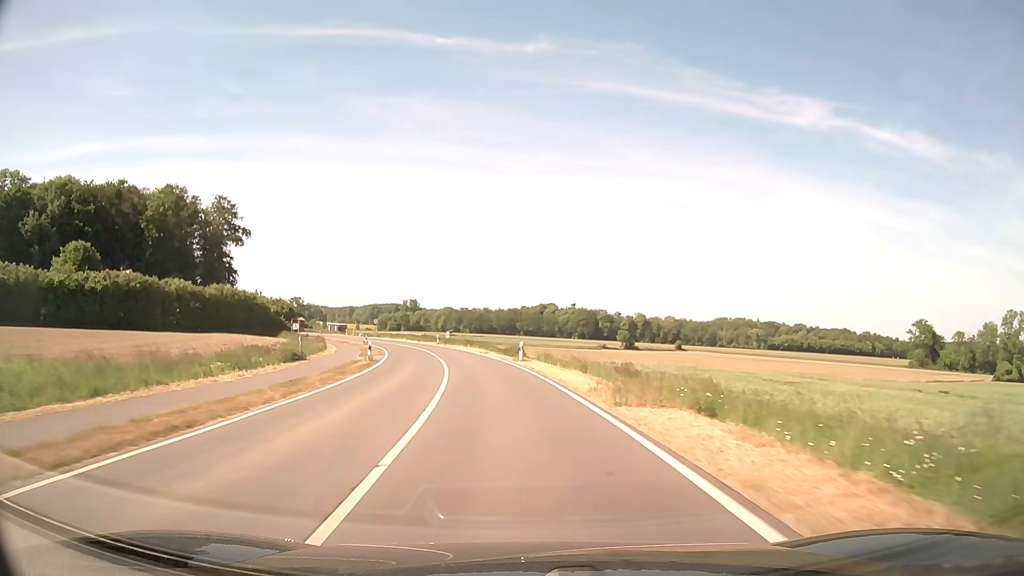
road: secondary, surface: asphalt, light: Day
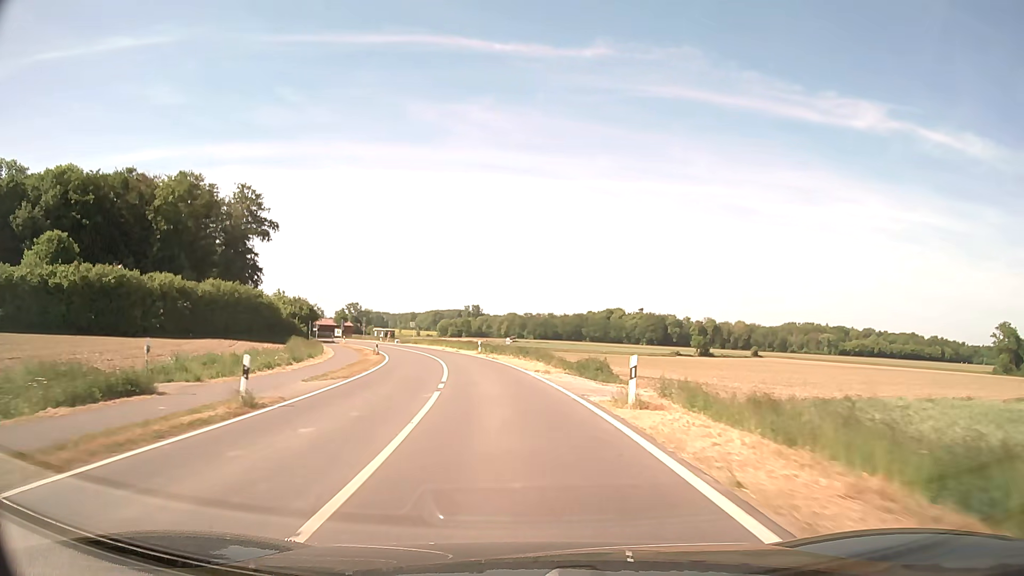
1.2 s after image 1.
(-1.0, +21.4) m; -5°
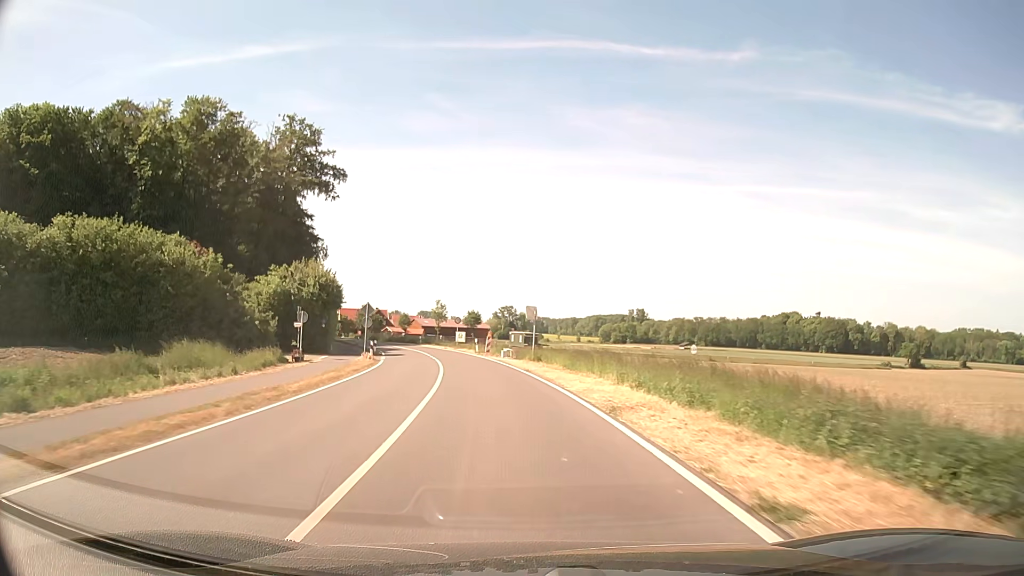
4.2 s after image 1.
(-6.4, +53.1) m; -14°
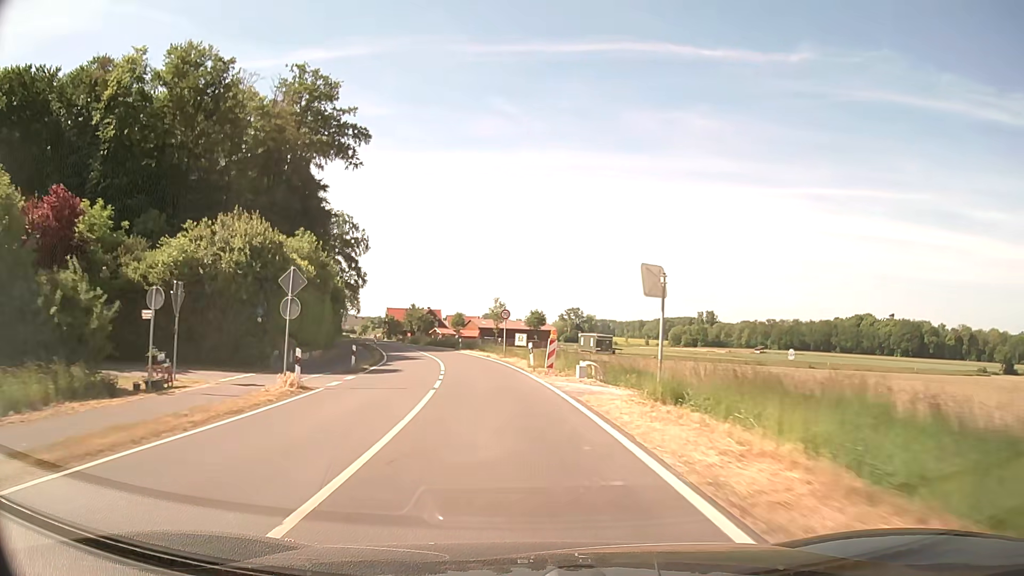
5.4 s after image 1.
(-1.0, +21.5) m; -6°
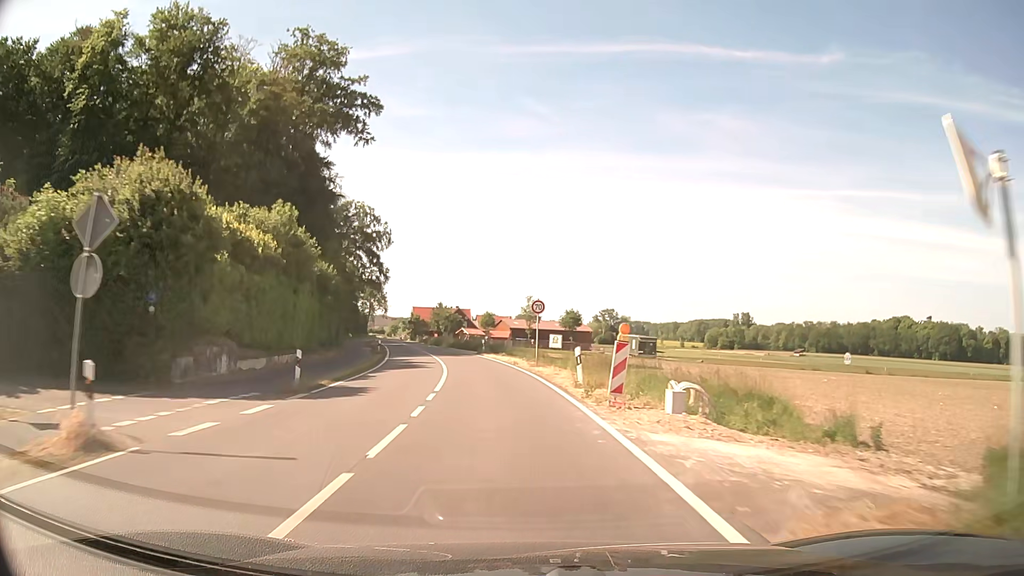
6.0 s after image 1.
(-0.3, +10.7) m; -3°
